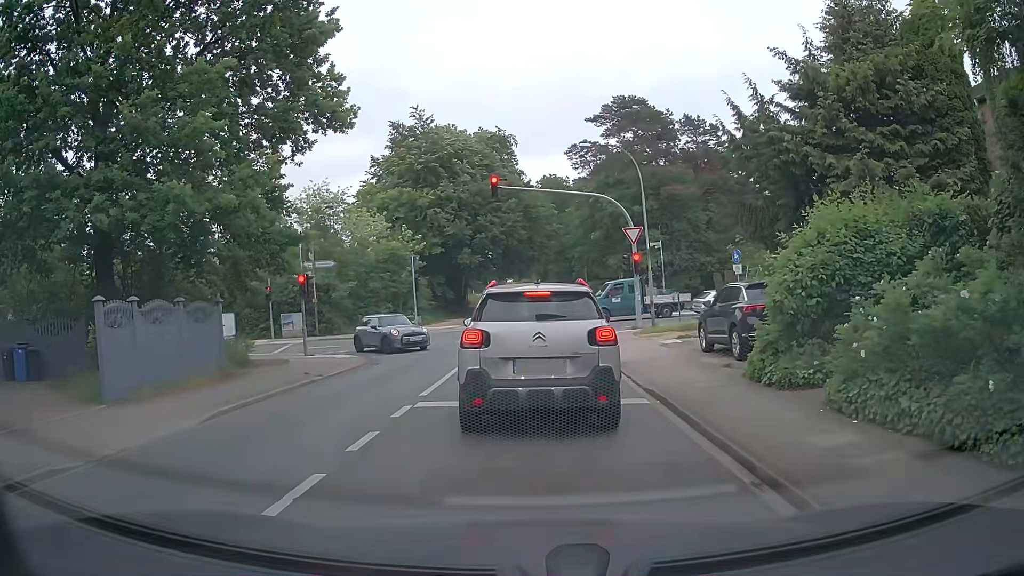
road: unclassified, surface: asphalt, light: Day
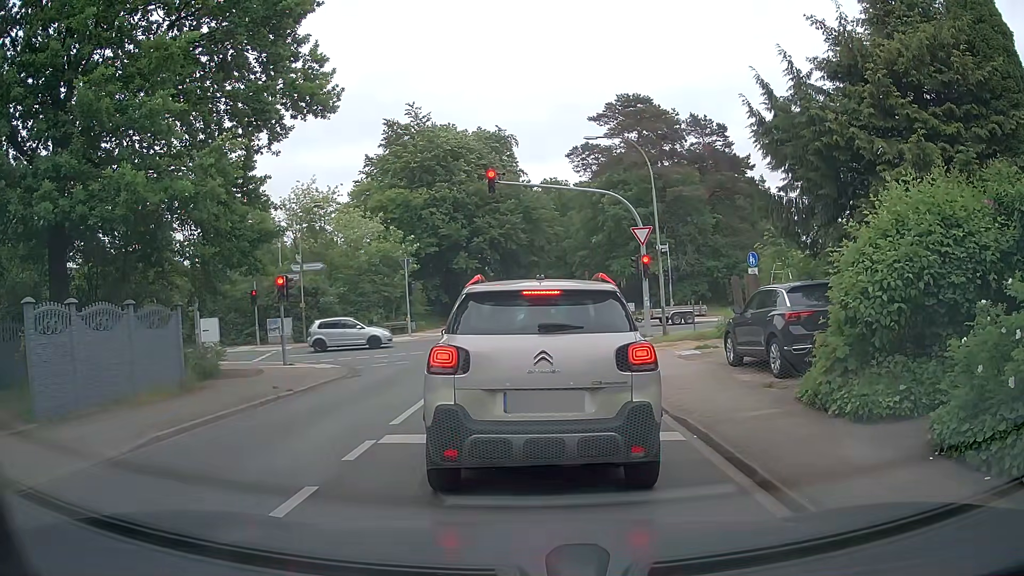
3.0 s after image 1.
(0.0, +2.2) m; -1°
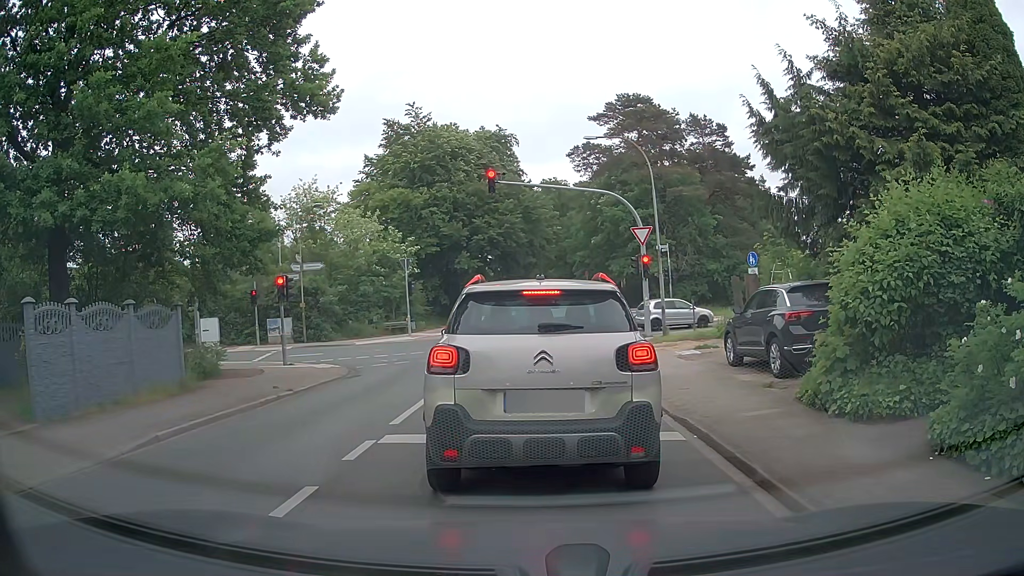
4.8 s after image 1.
(0.0, 0.0) m; 0°
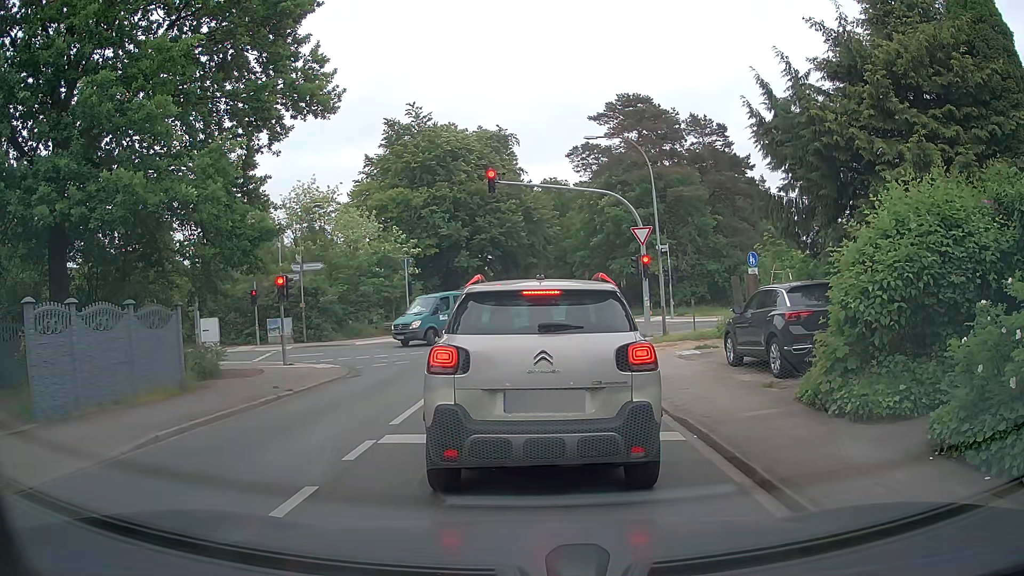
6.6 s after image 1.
(0.0, 0.0) m; 0°
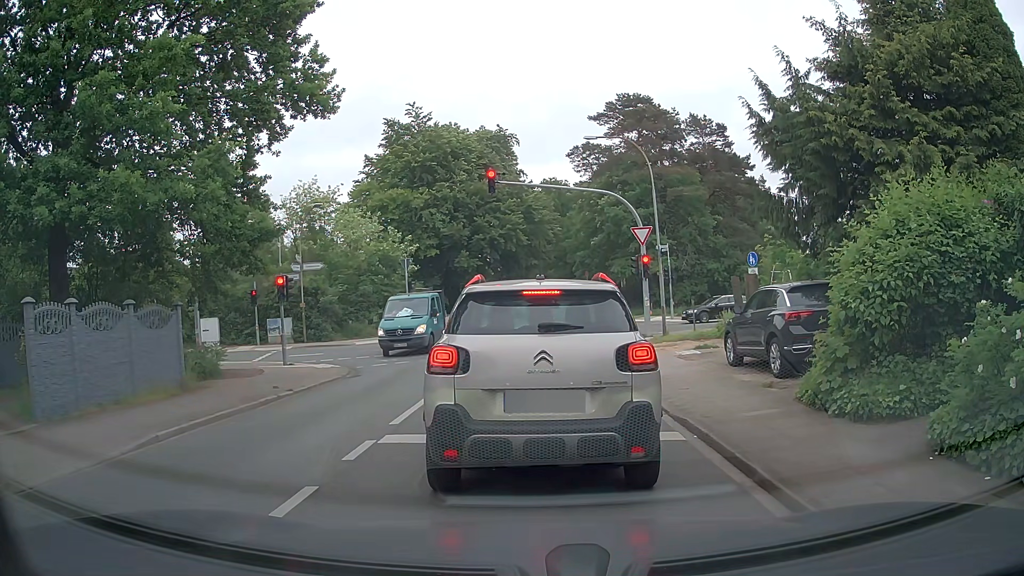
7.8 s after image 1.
(0.0, 0.0) m; 0°
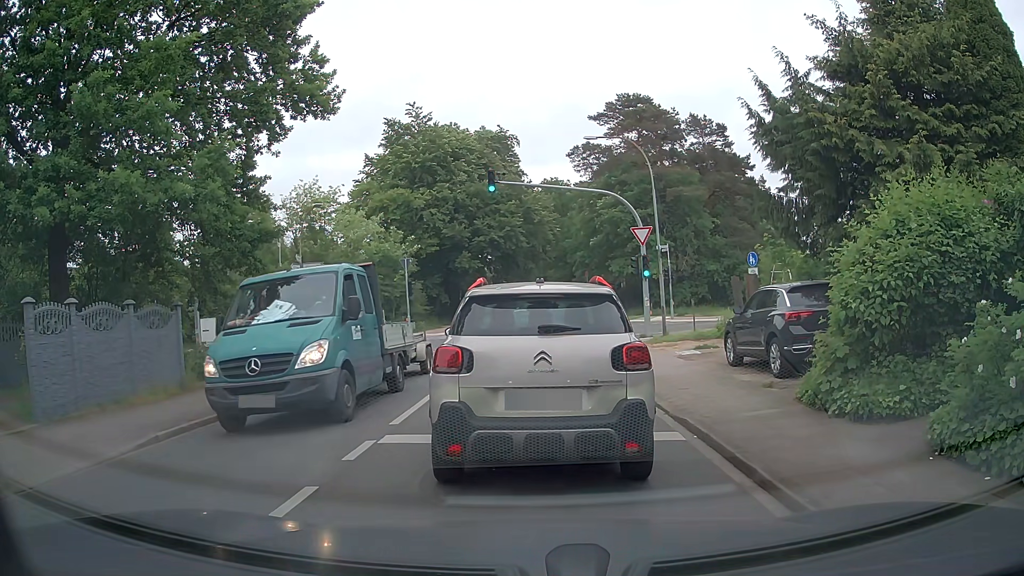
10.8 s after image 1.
(0.0, 0.0) m; 0°
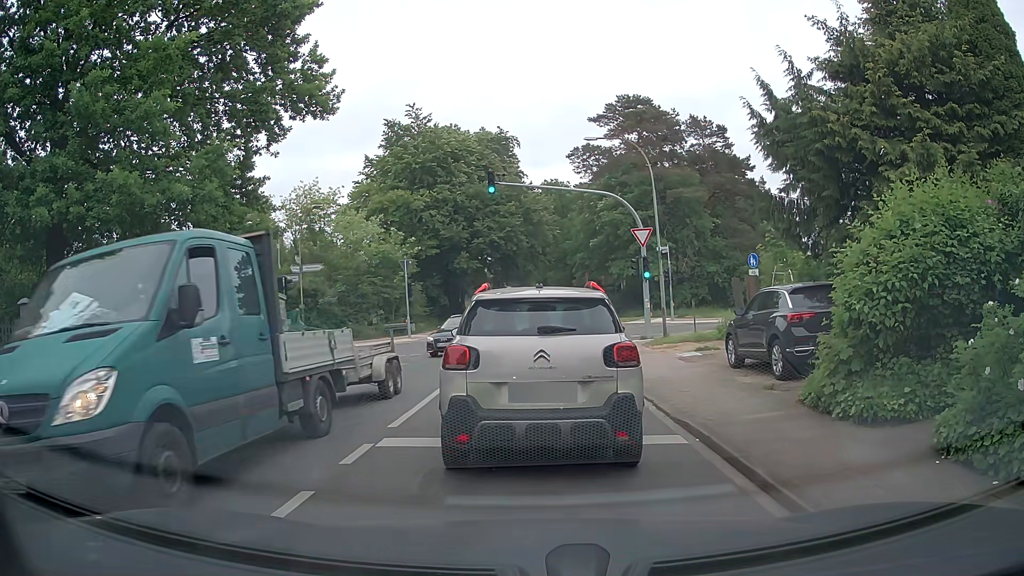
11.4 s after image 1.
(0.0, +0.1) m; 0°
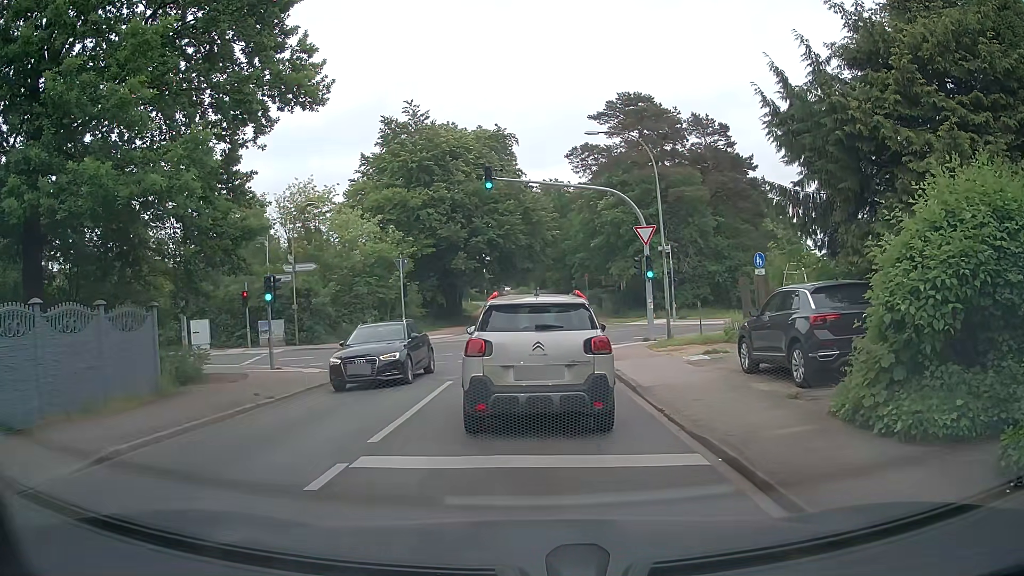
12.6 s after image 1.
(0.0, +1.1) m; +2°
